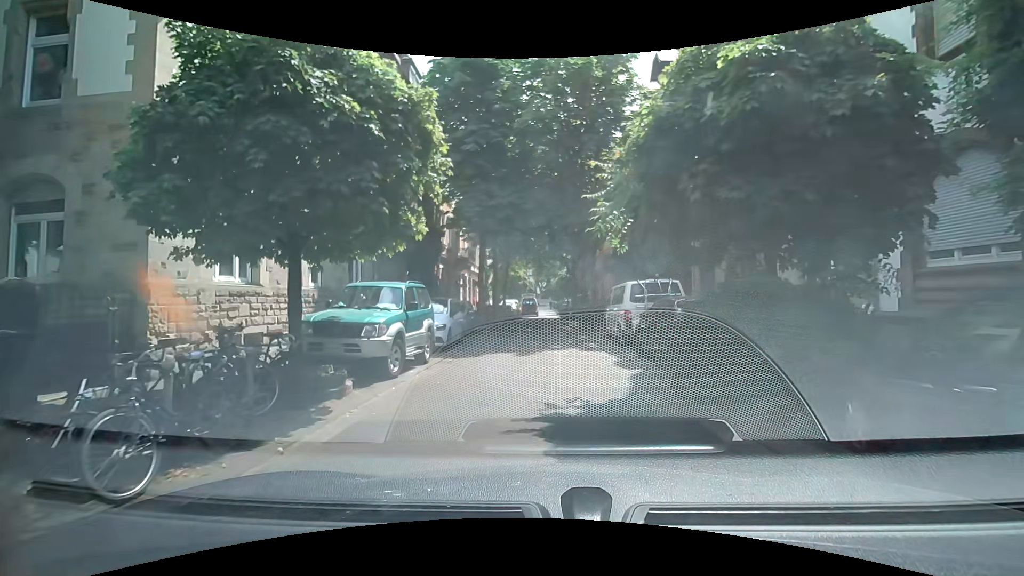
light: Day
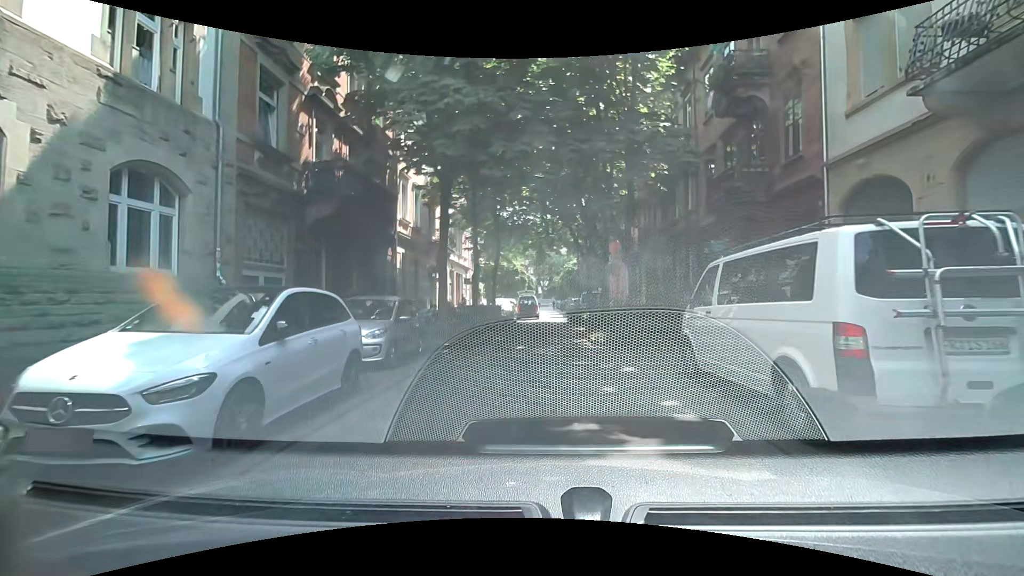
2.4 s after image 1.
(+0.1, +10.2) m; +1°
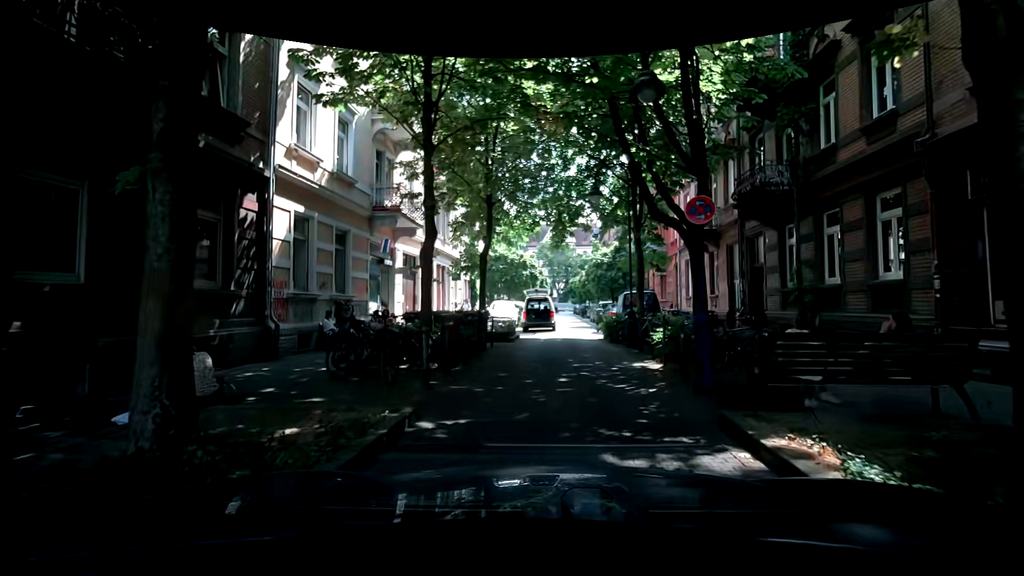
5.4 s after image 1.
(-0.2, +11.9) m; -1°
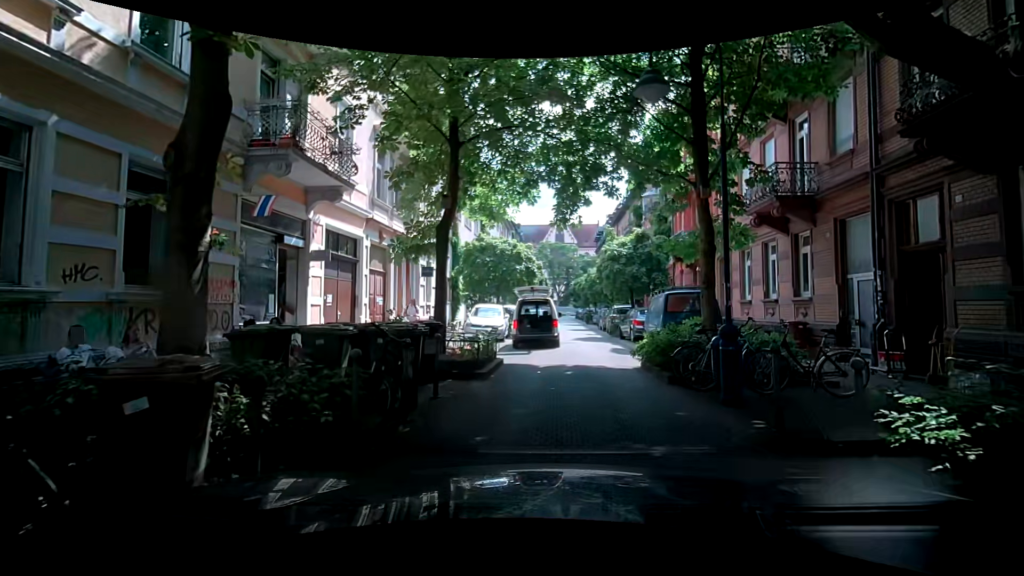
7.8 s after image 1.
(+0.1, +7.5) m; +3°
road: residential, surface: paving_stones
